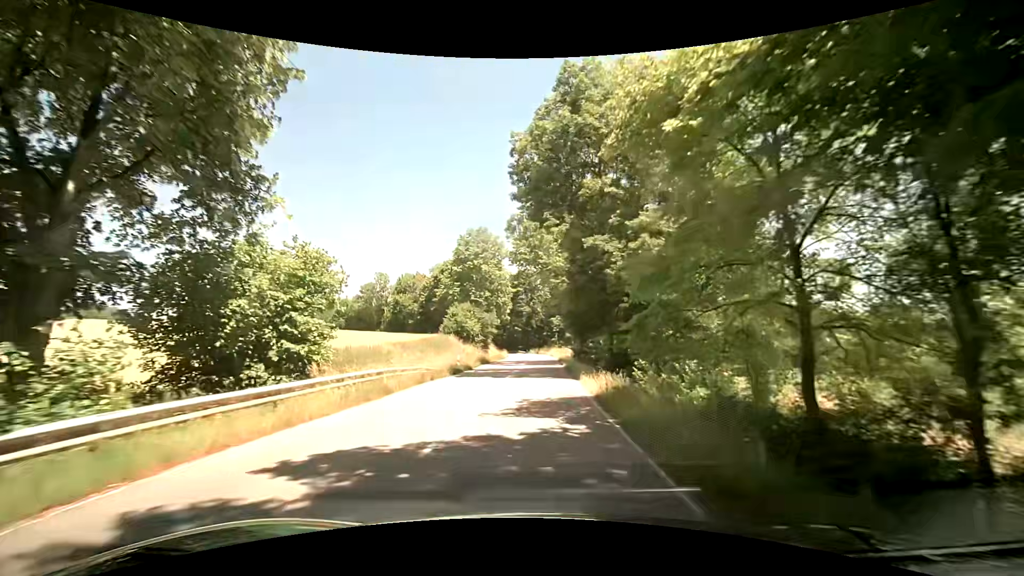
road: tertiary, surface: asphalt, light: Day
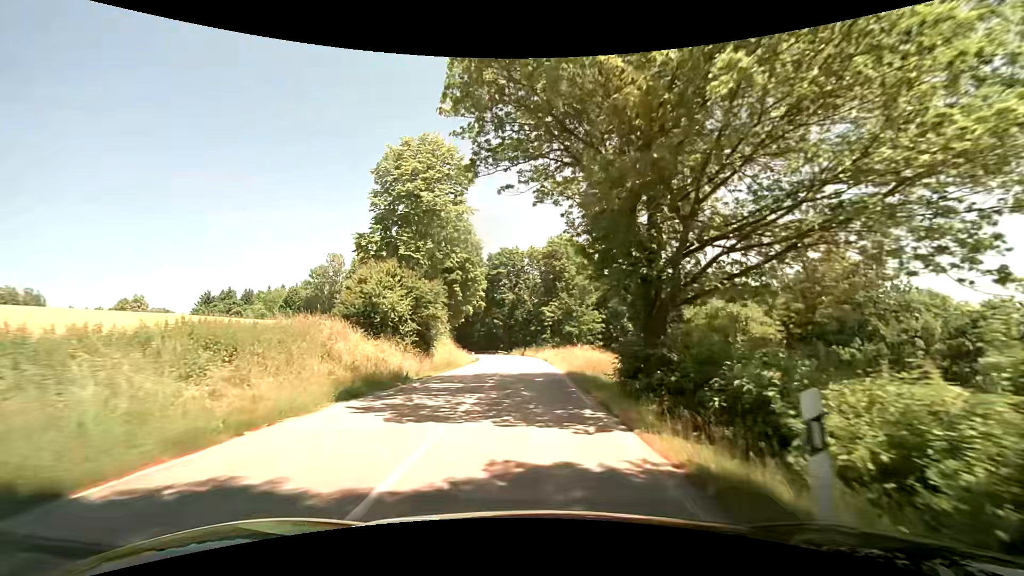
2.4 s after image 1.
(+0.6, +28.6) m; +2°
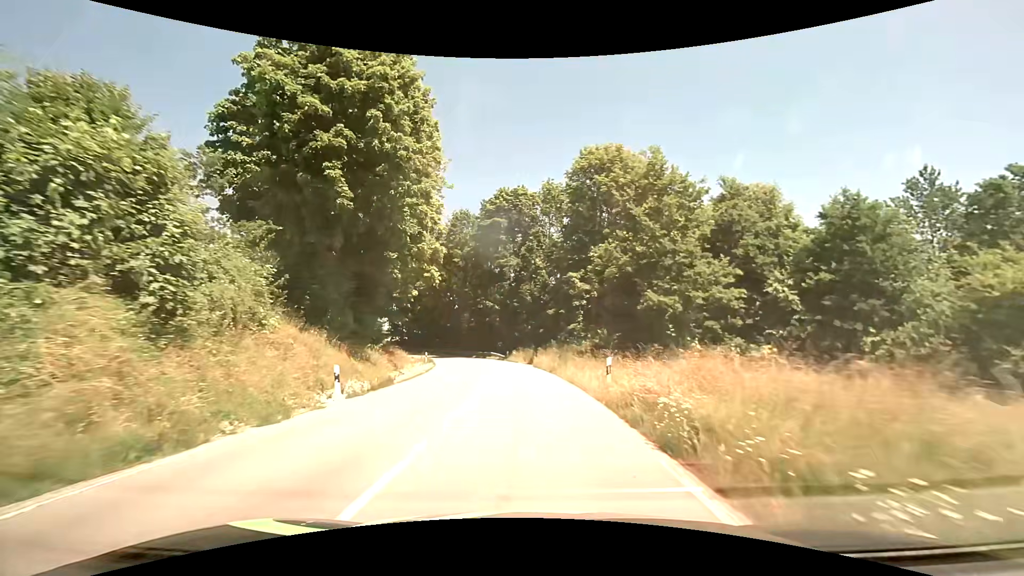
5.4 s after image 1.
(-0.2, +37.8) m; -1°
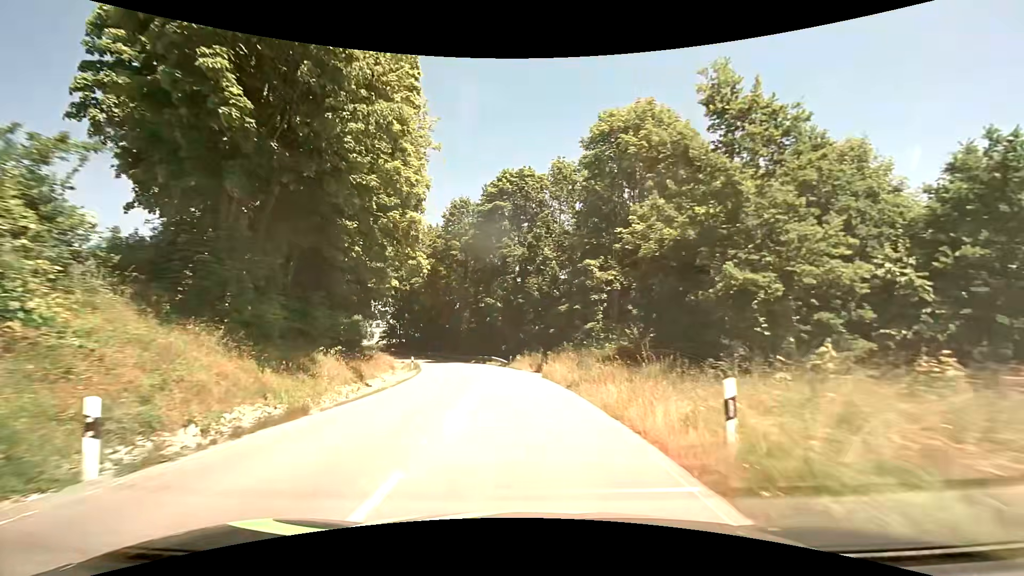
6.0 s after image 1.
(-0.1, +7.9) m; -1°
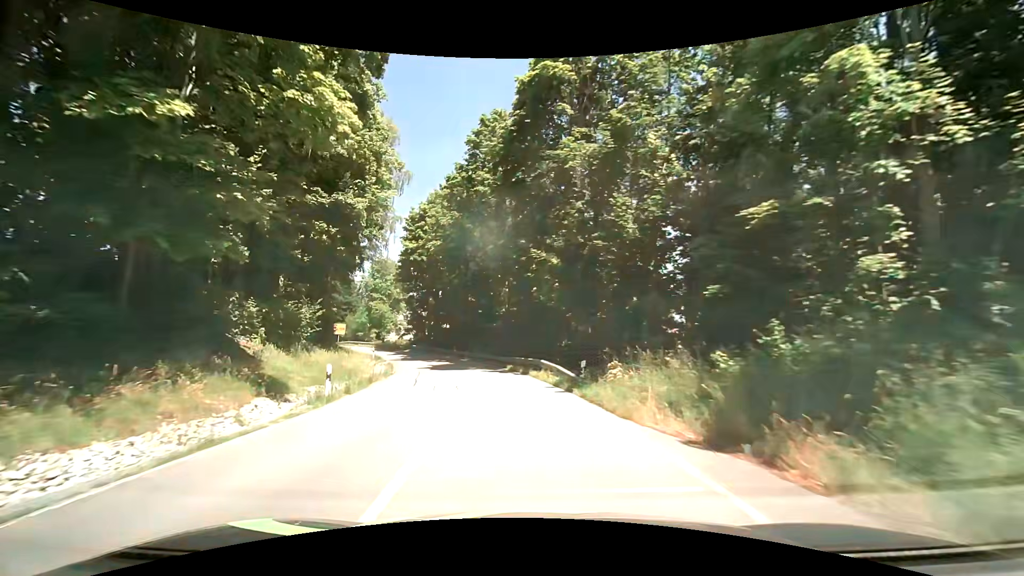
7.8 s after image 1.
(-1.1, +23.9) m; -7°
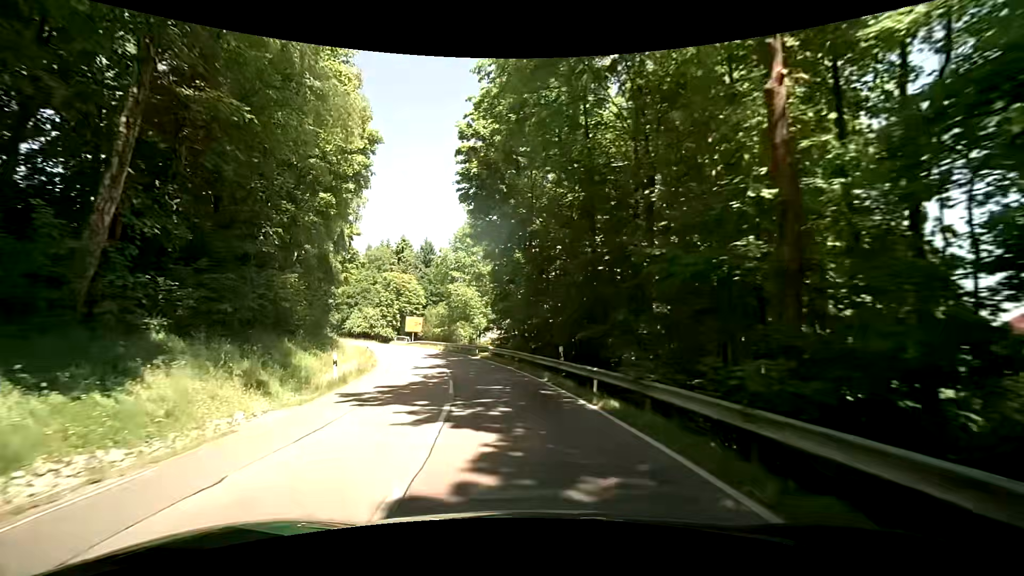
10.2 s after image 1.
(-3.6, +32.6) m; -13°
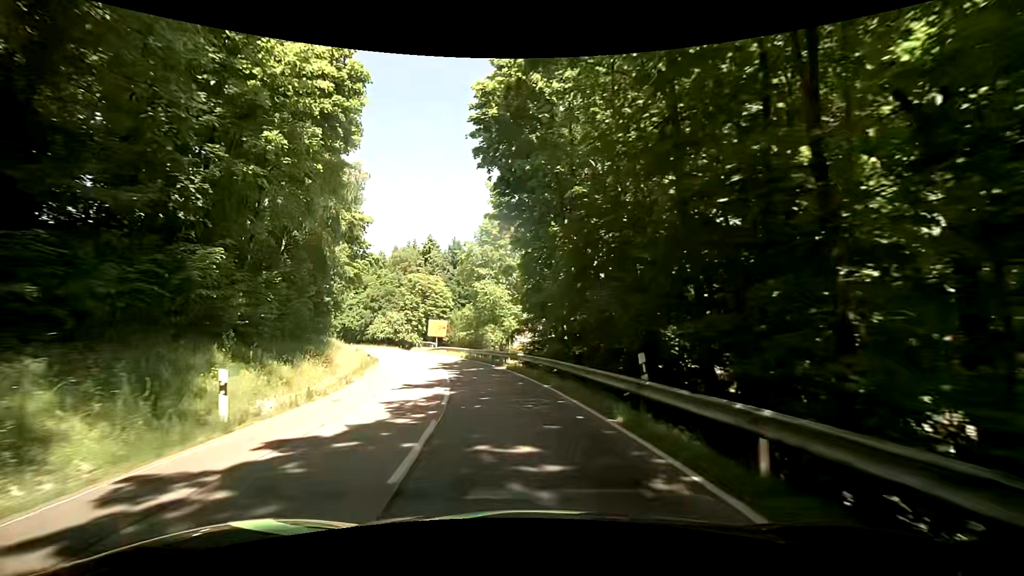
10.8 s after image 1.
(-0.3, +8.4) m; -5°
(0, +10) (-2, +20) (-4, +30) (-7, +39) (-10, +49) (-14, +58) (-19, +67) (-24, +75) (-29, +84) (-35, +92) m
